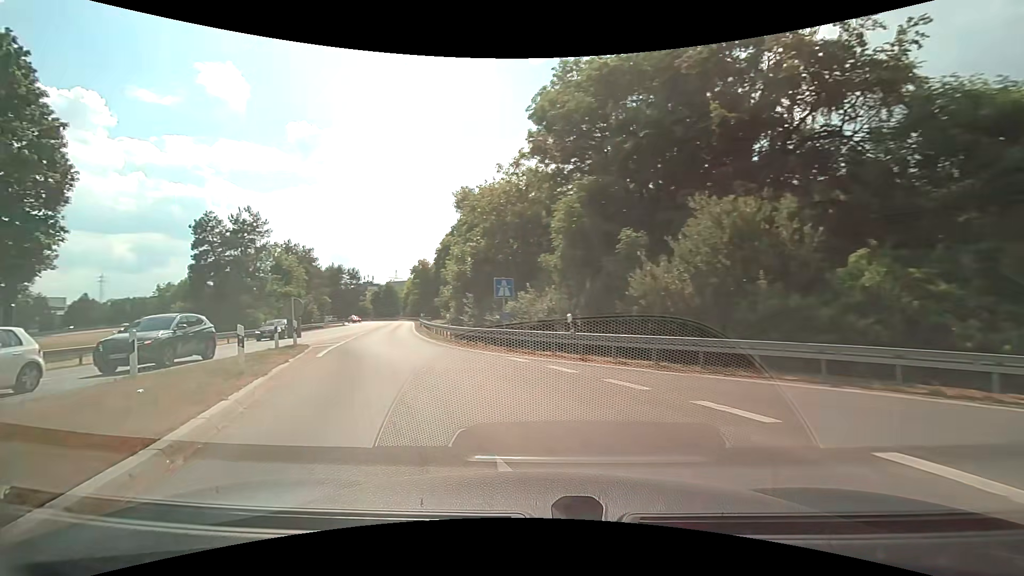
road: motorway_link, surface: asphalt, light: Day
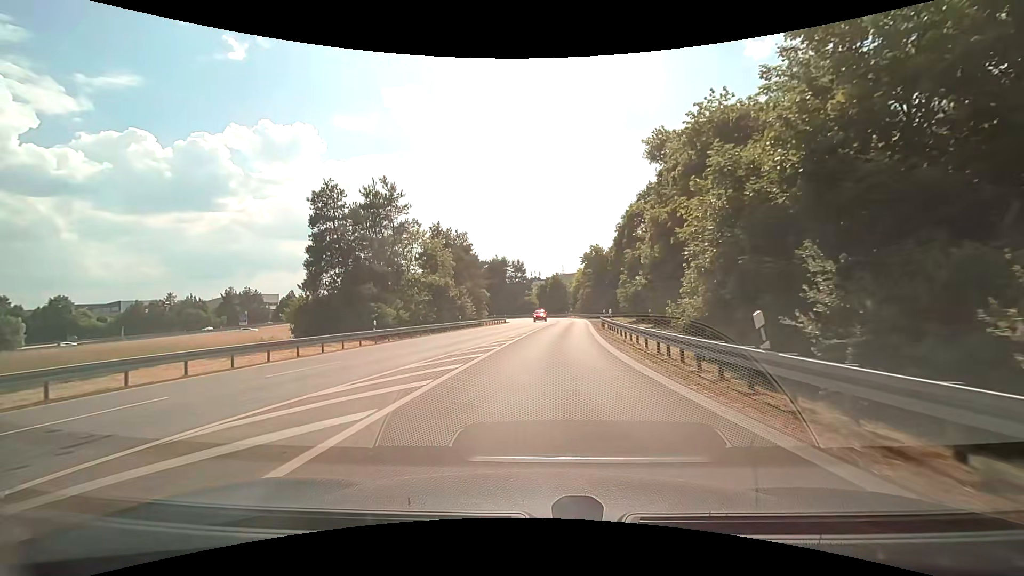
(-5.0, +18.2) m; -19°
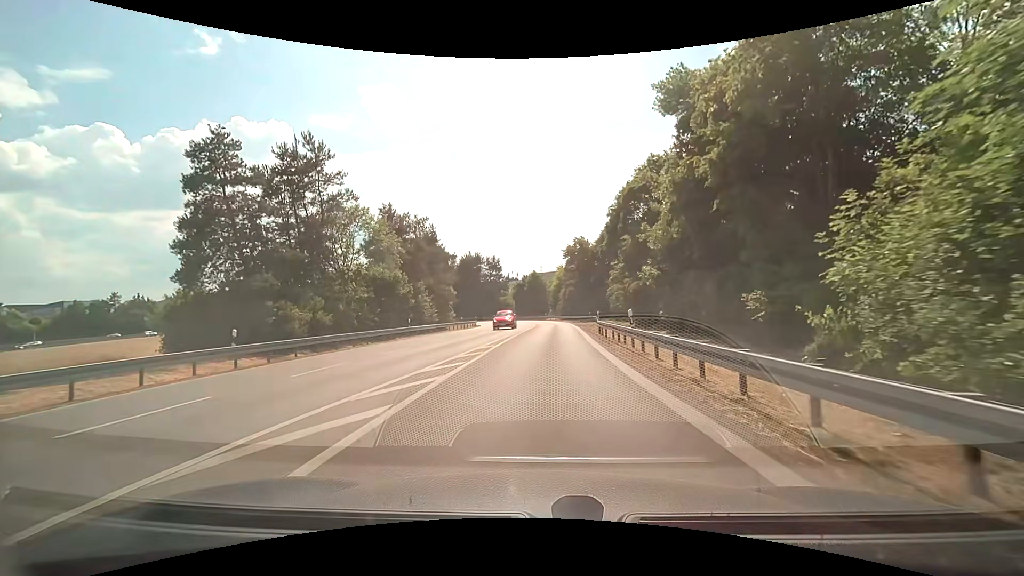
(+0.2, +11.9) m; +2°
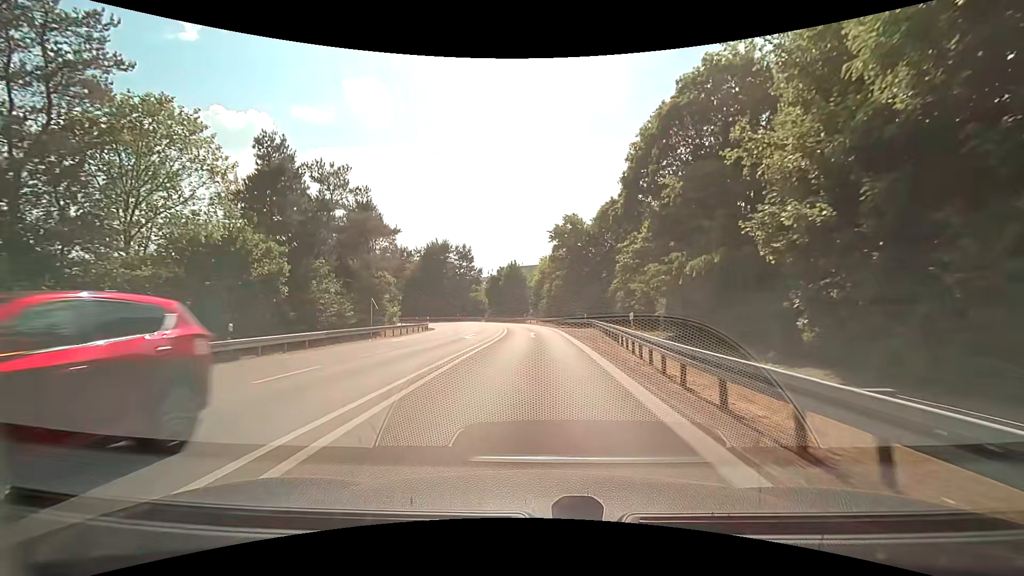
(+0.6, +20.0) m; +3°
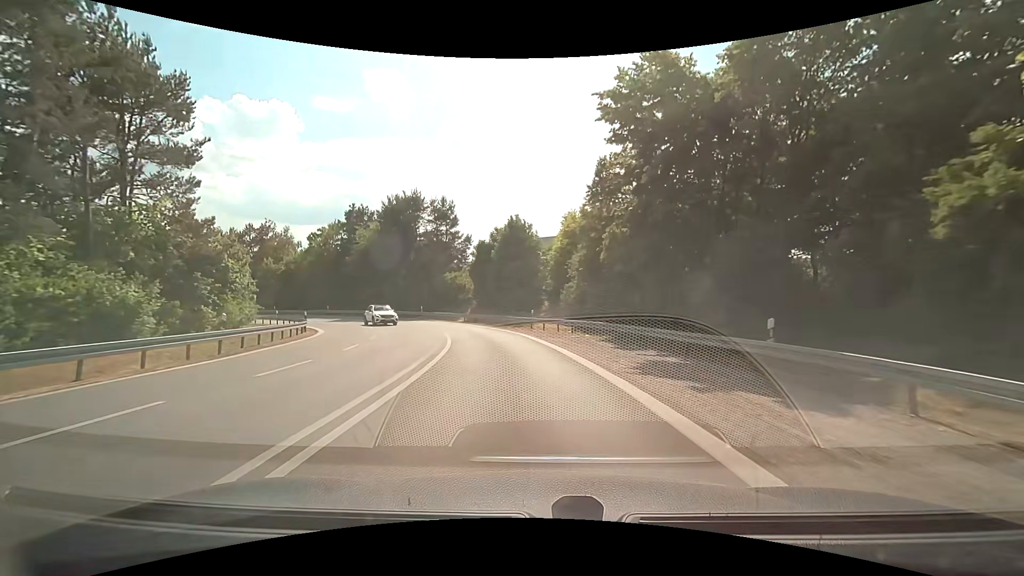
(-0.3, +37.1) m; -2°
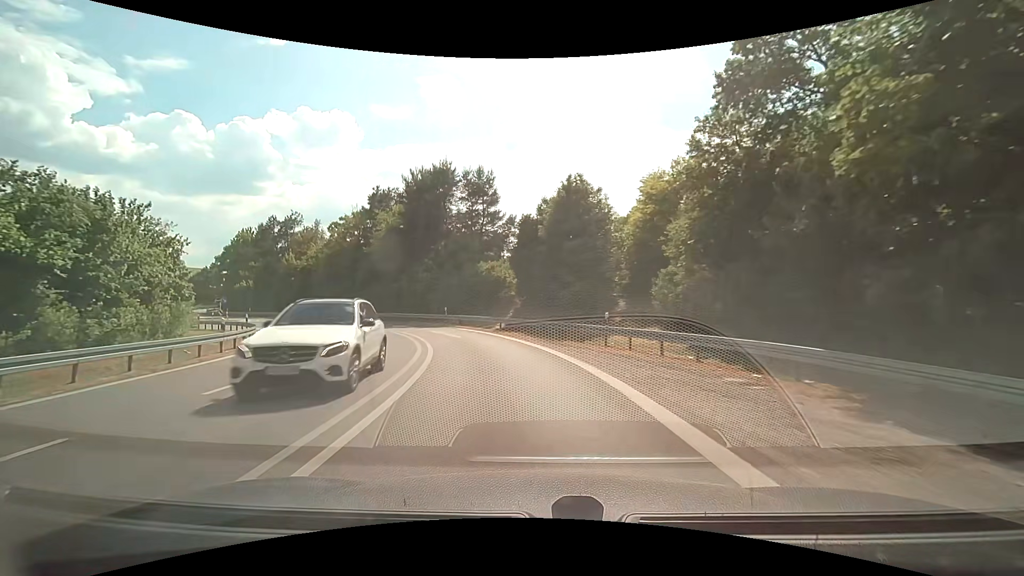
(-0.7, +14.6) m; -6°
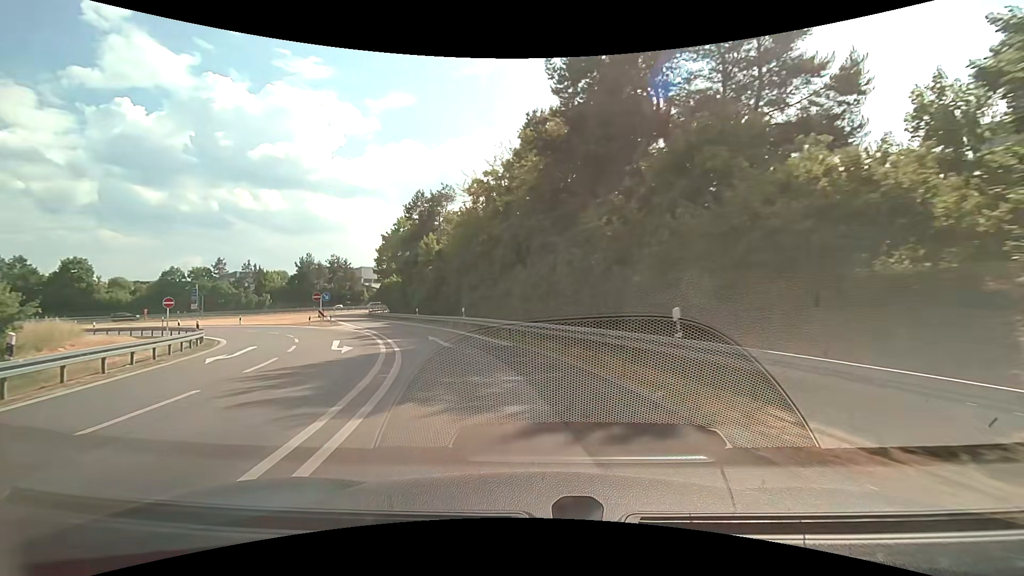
(-5.2, +28.4) m; -23°
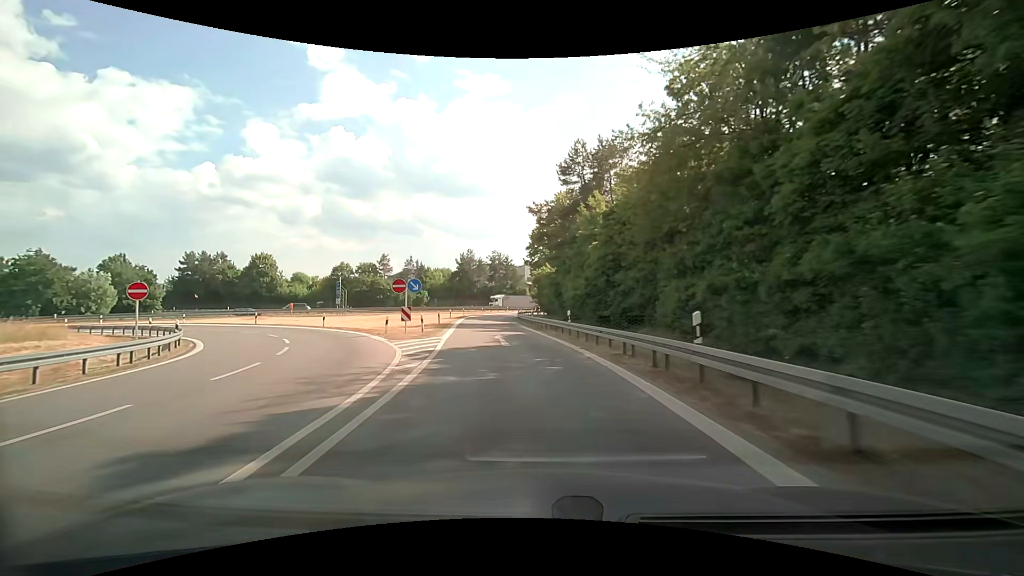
(-3.5, +21.3) m; -18°
(-1, +10) (-2, +20) (-3, +30) (-4, +40) (-5, +50) (-6, +60) (-7, +70) (-6, +80) (-4, +89) (-1, +99) m
